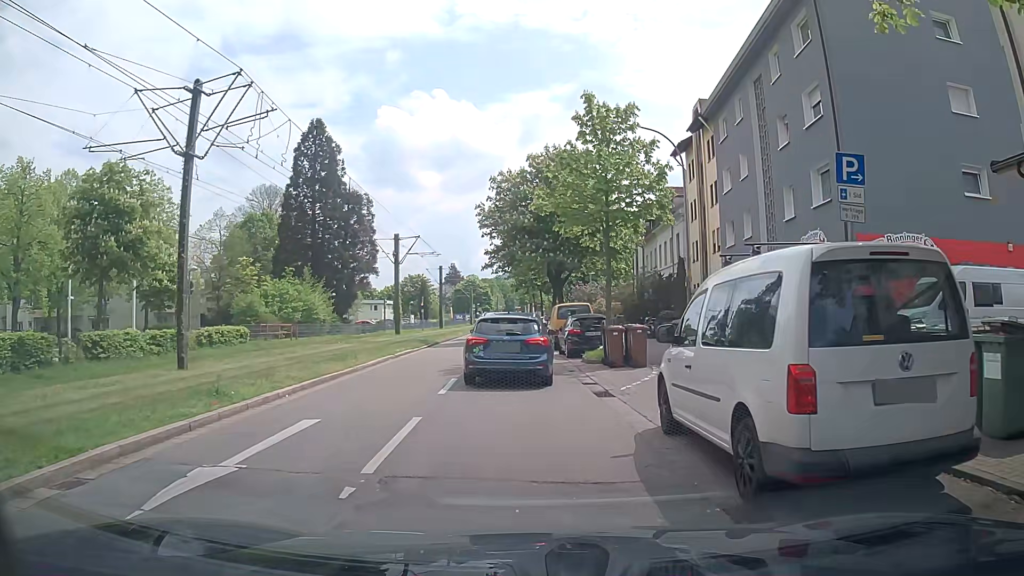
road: residential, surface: asphalt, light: Day
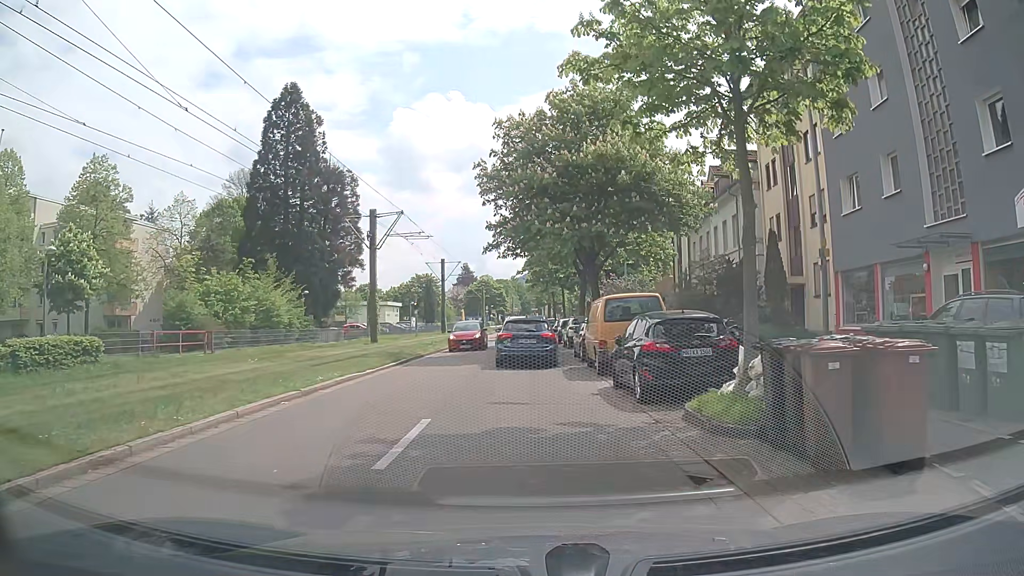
(-0.6, +12.1) m; -3°
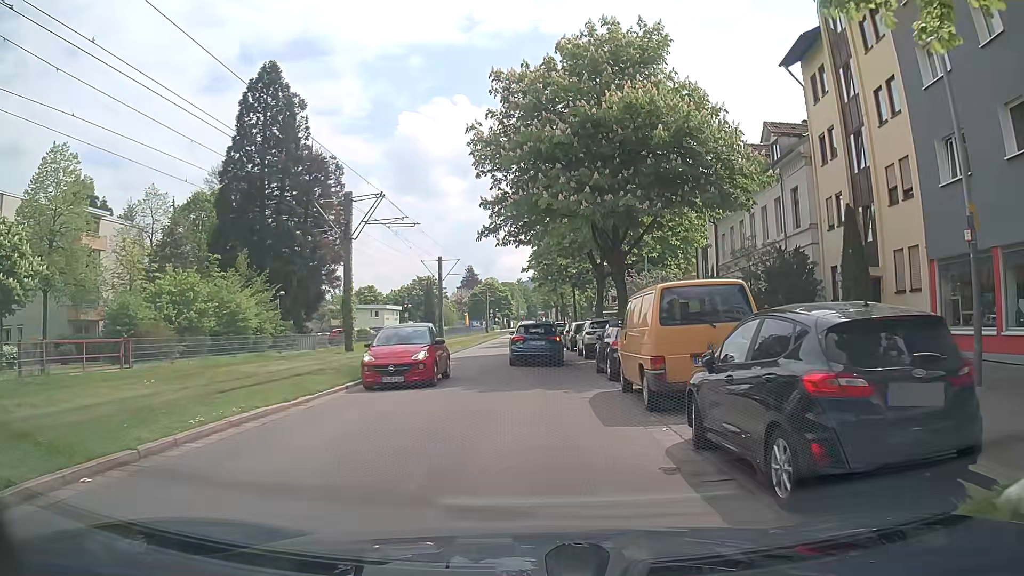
(-0.1, +6.3) m; -3°
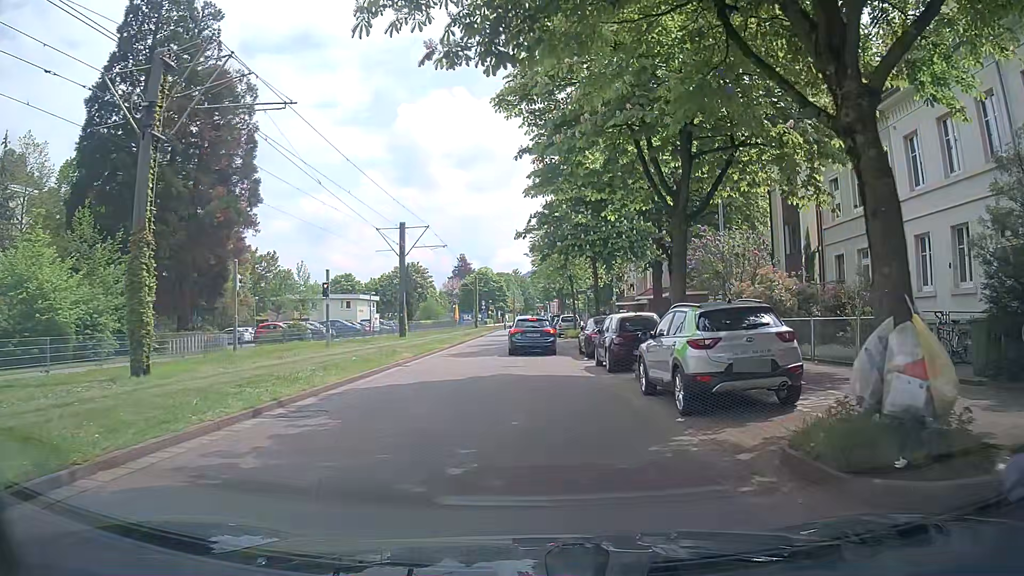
(+0.4, +16.7) m; +1°
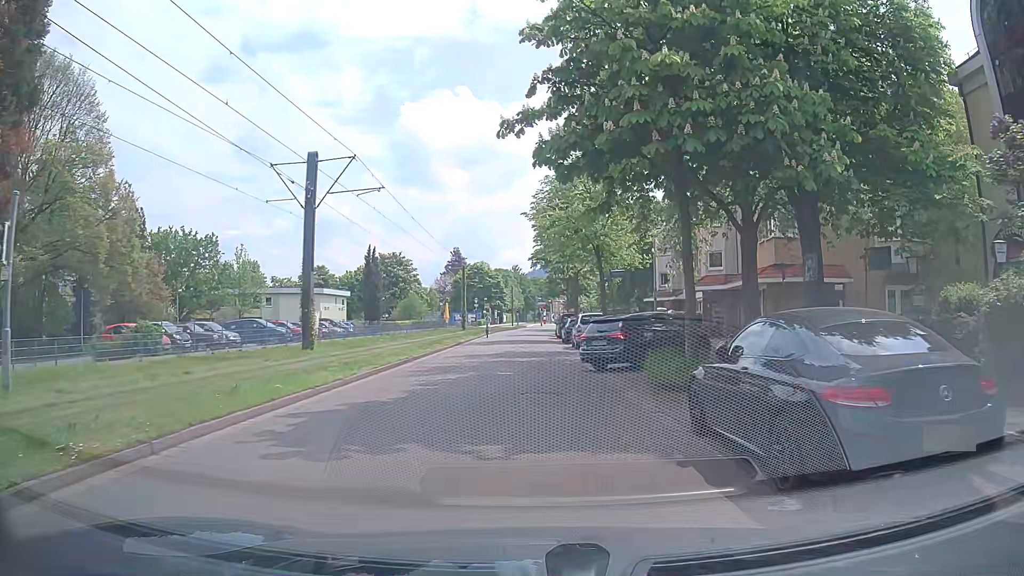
(+0.1, +18.2) m; +2°
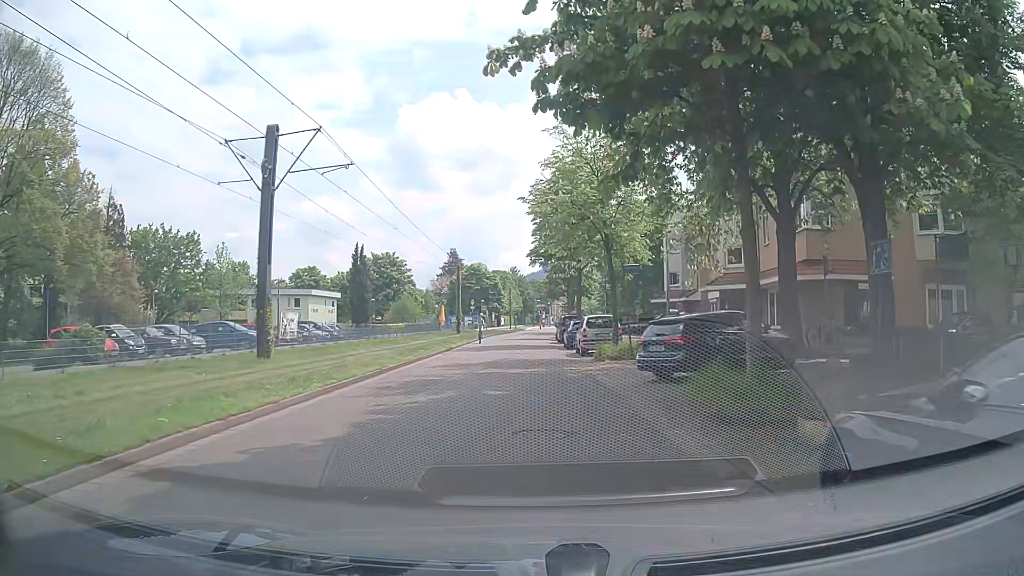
(-0.1, +4.0) m; -1°
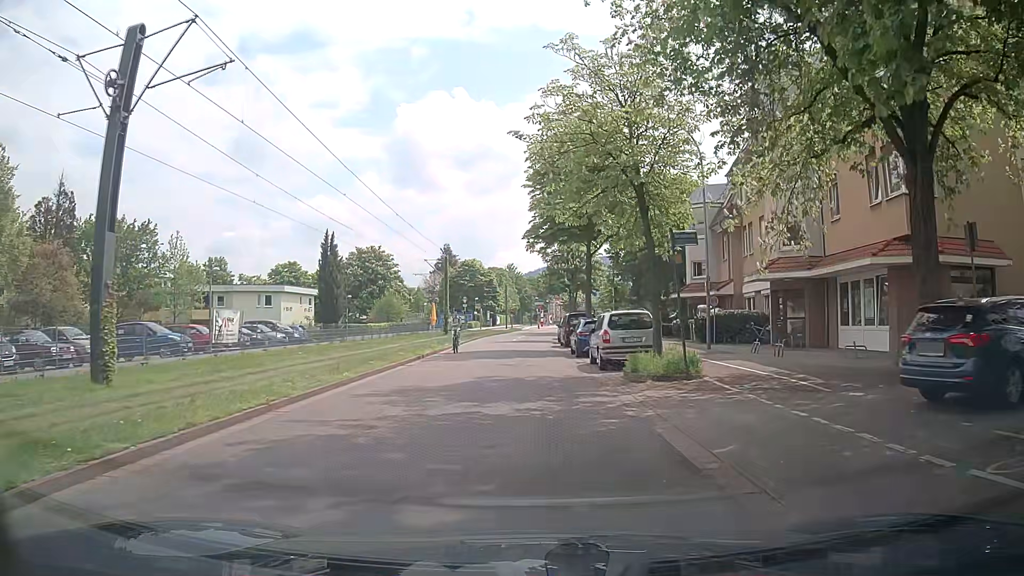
(-0.1, +8.3) m; 0°
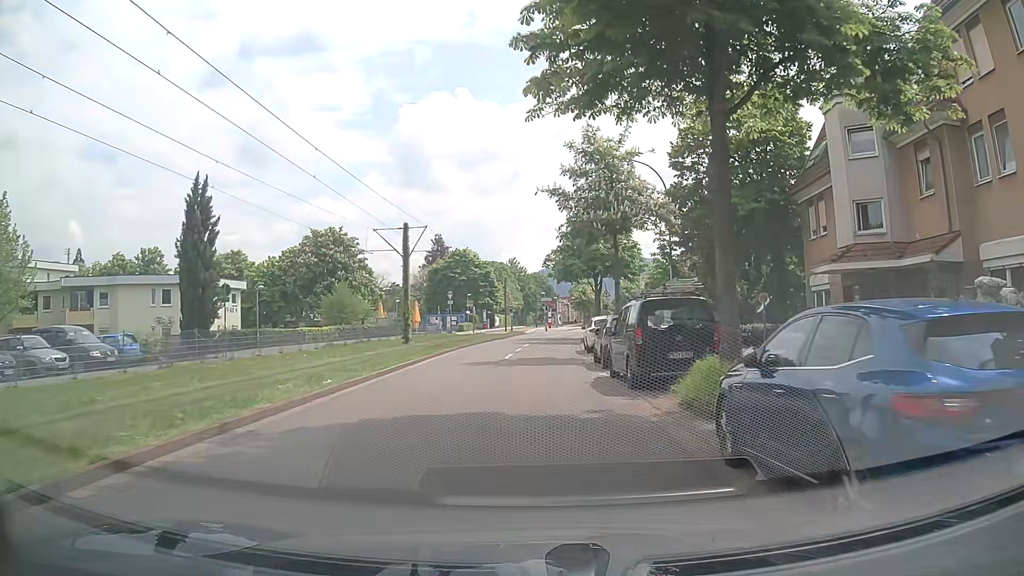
(-0.2, +22.0) m; -1°
(0, +10) (0, +20) (+1, +30) (+2, +40) (+3, +50) (+4, +60) (+6, +70) (+8, +79) (+10, +89) (+11, +99) m
